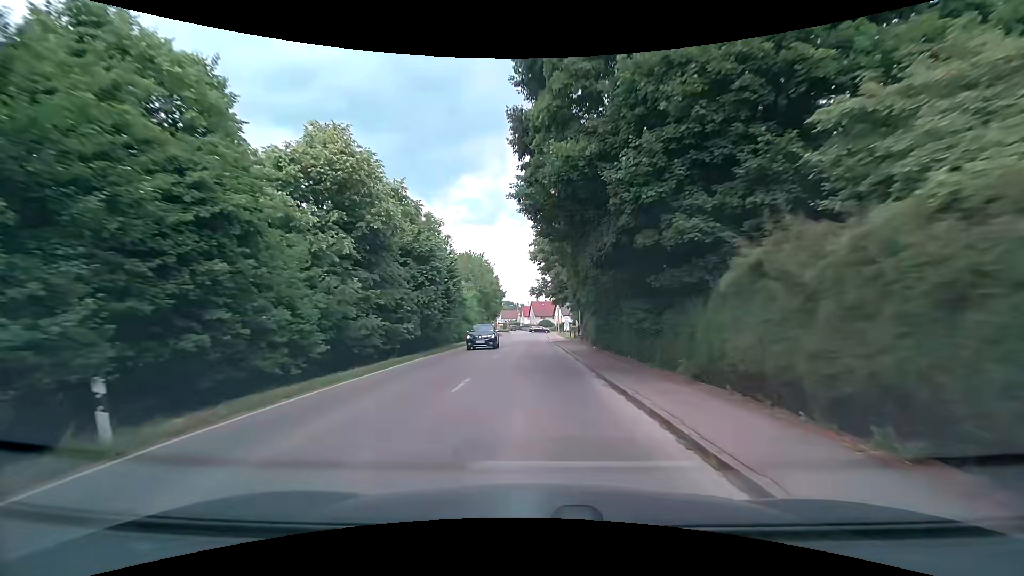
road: tertiary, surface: asphalt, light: Day
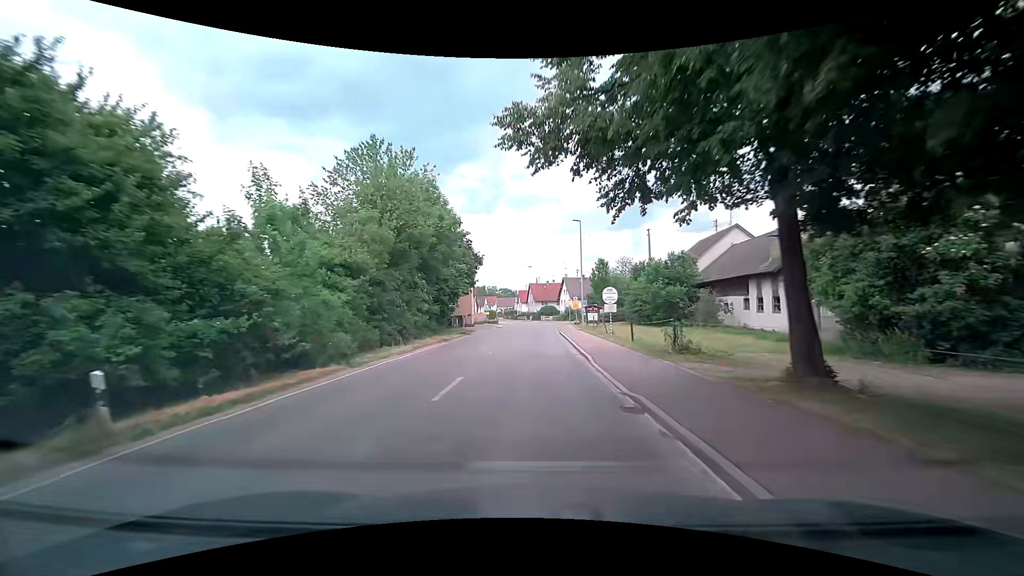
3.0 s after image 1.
(0.0, +38.0) m; +1°
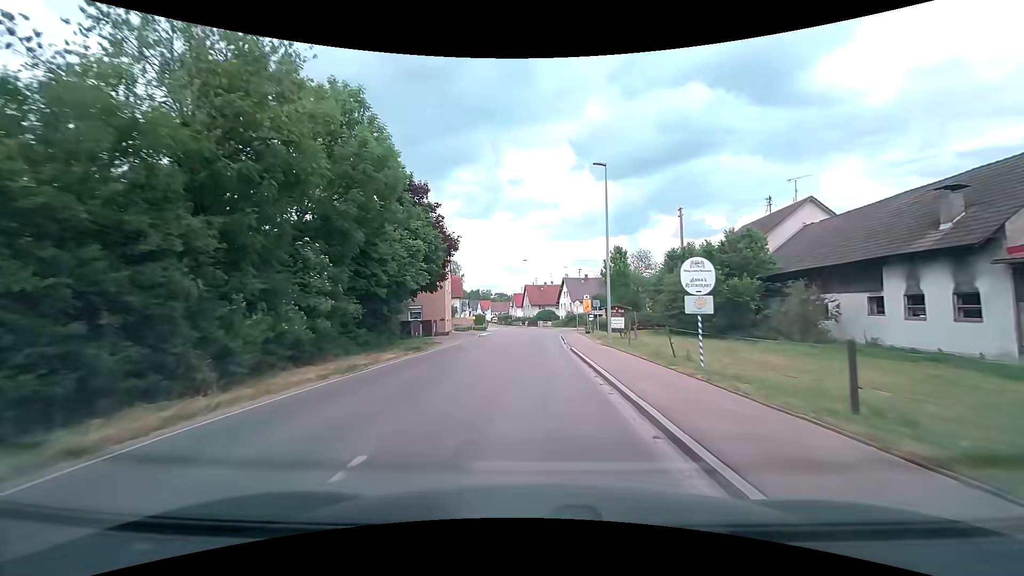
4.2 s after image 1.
(-0.4, +14.9) m; -1°
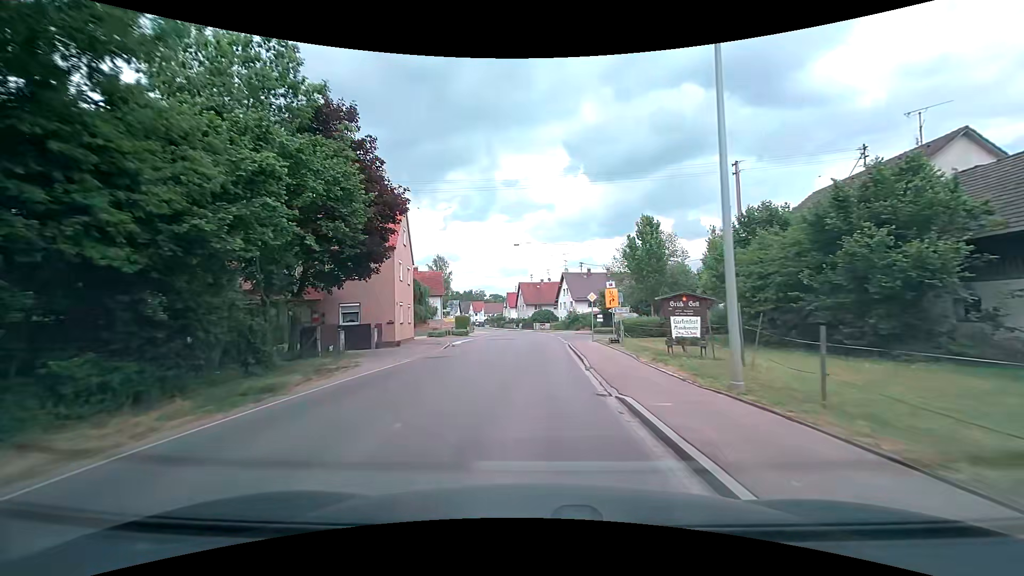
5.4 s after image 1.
(0.0, +14.3) m; +1°
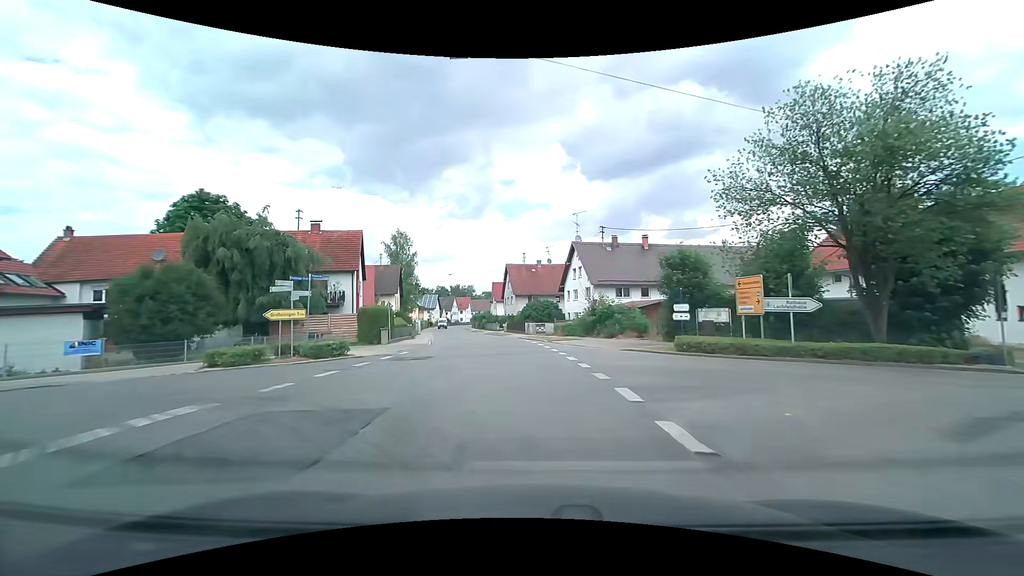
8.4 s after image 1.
(0.0, +34.8) m; 0°
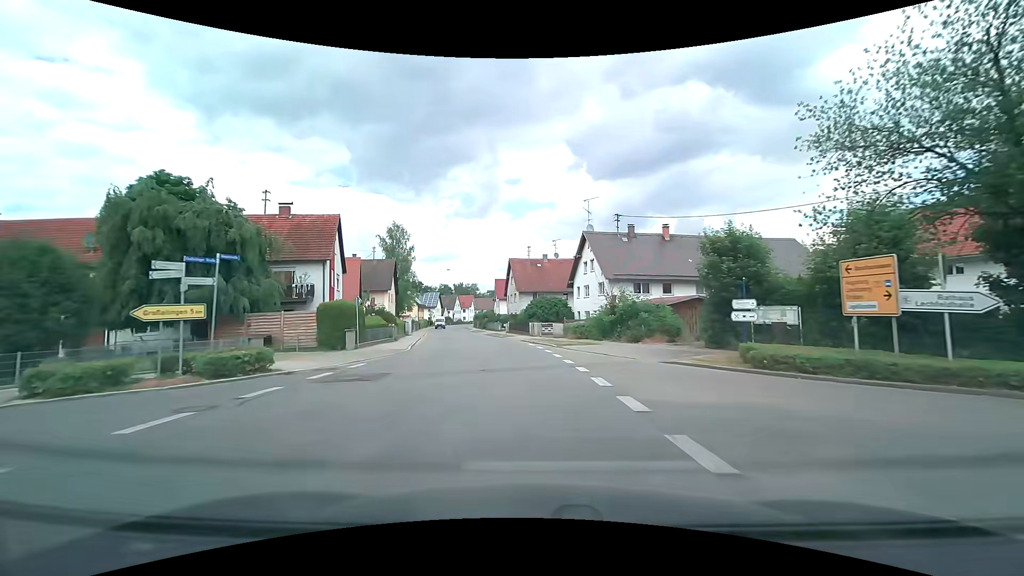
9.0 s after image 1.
(0.0, +6.7) m; -1°
(0, +10) (-1, +20) (-2, +30) (-3, +40) (-5, +50) (-8, +59) (-10, +69) (-12, +79) (-13, +89) (-15, +99) m
